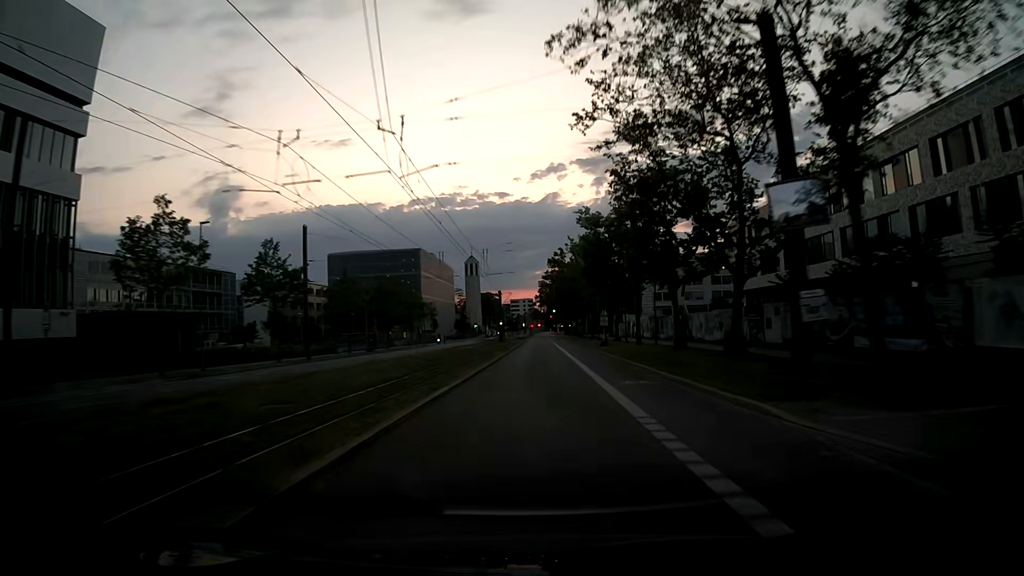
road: secondary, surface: asphalt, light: Dusk
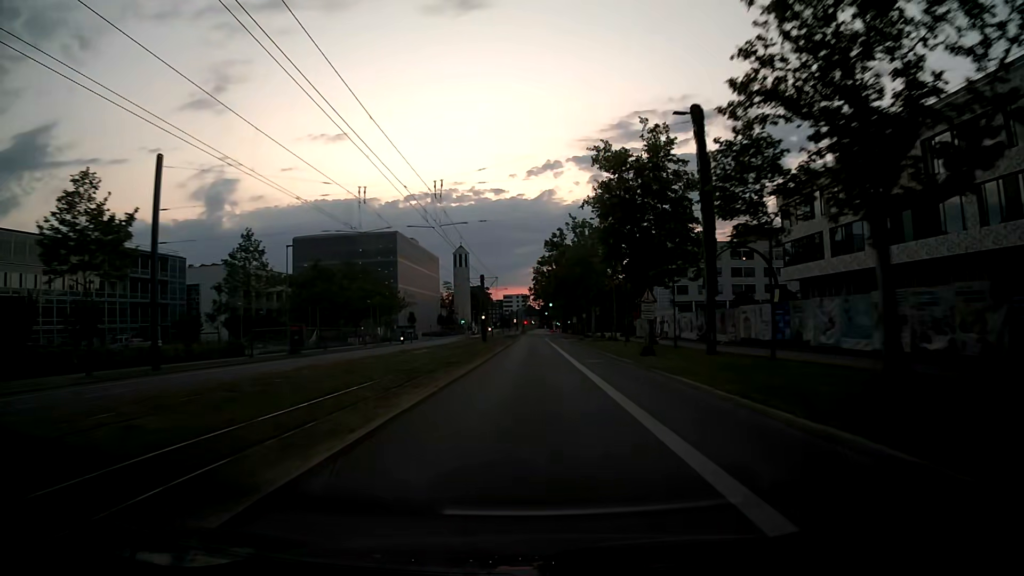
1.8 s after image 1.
(+0.3, +22.0) m; +2°
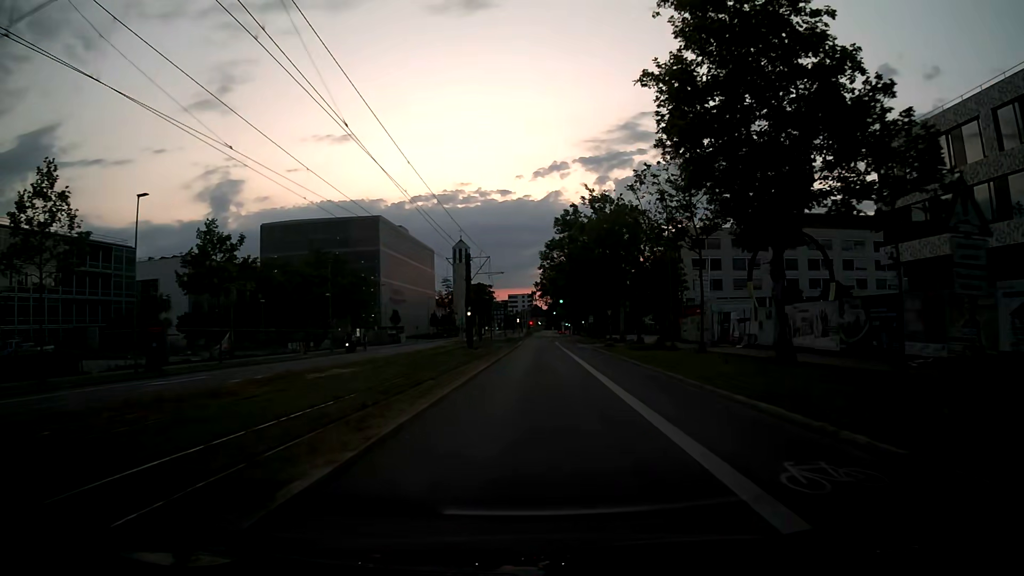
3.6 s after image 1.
(-0.4, +21.8) m; -2°
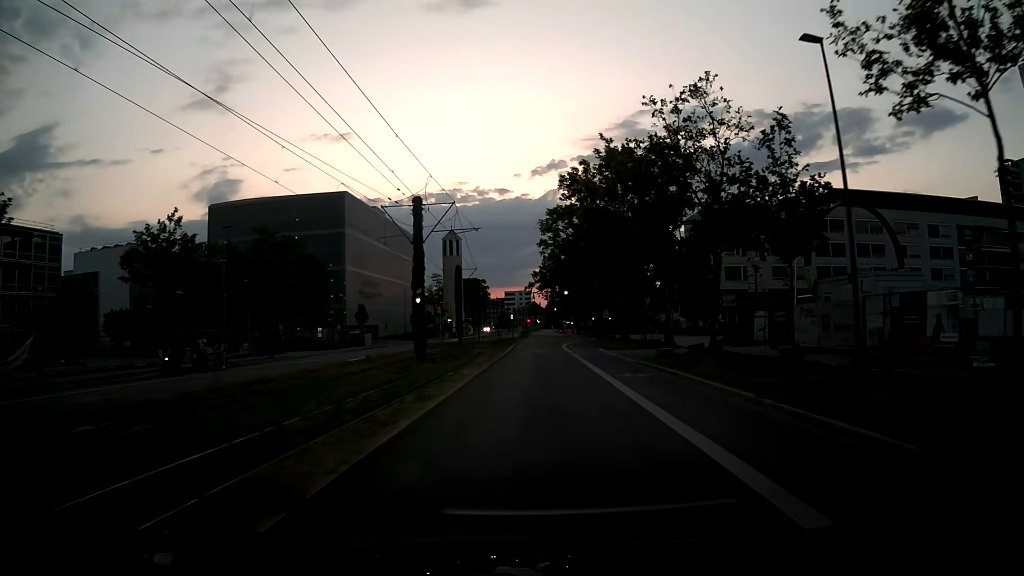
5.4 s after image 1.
(+0.2, +21.5) m; +1°
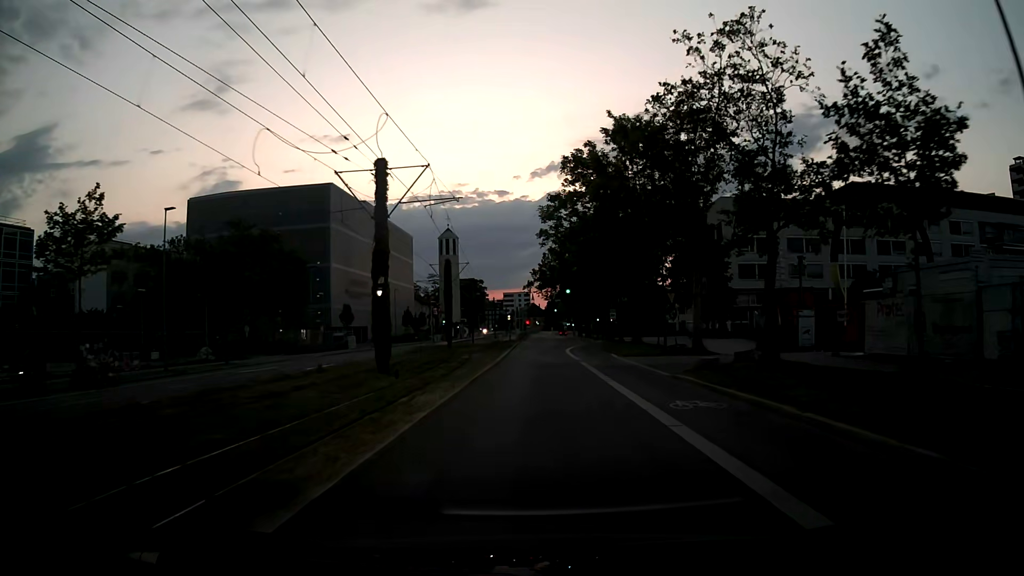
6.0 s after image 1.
(0.0, +7.2) m; 0°
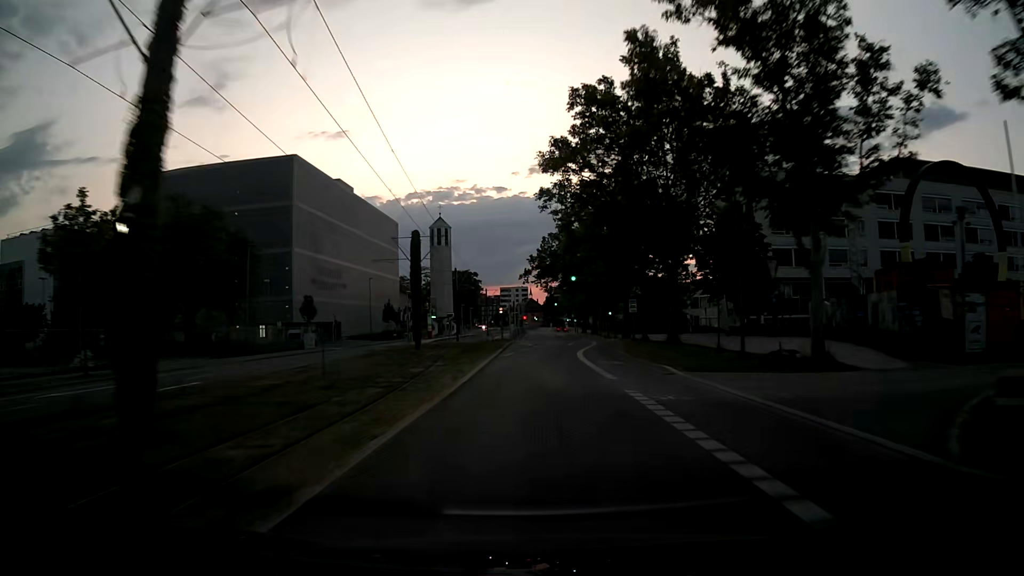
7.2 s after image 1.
(0.0, +14.5) m; 0°
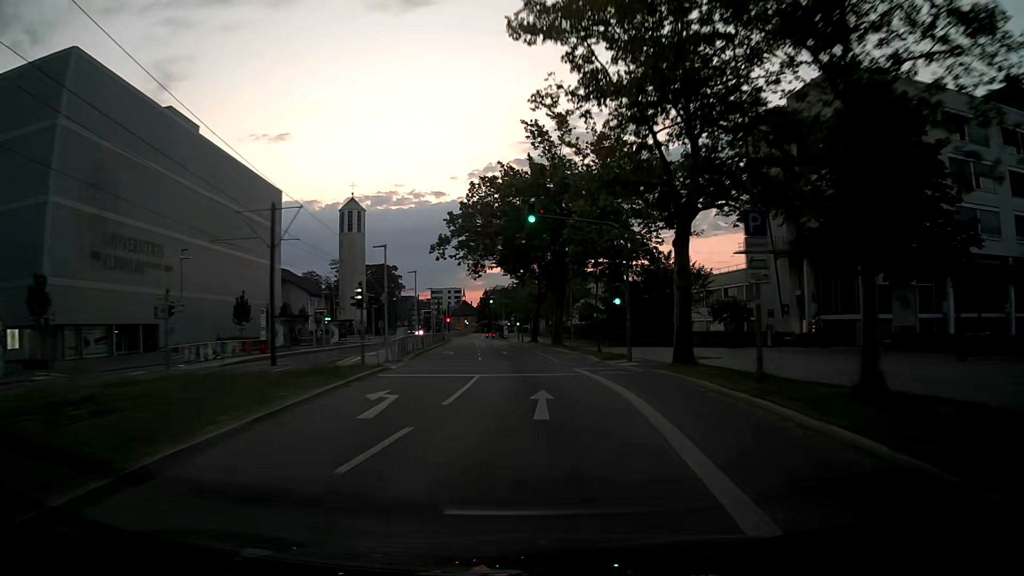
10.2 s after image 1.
(+1.3, +37.1) m; +6°
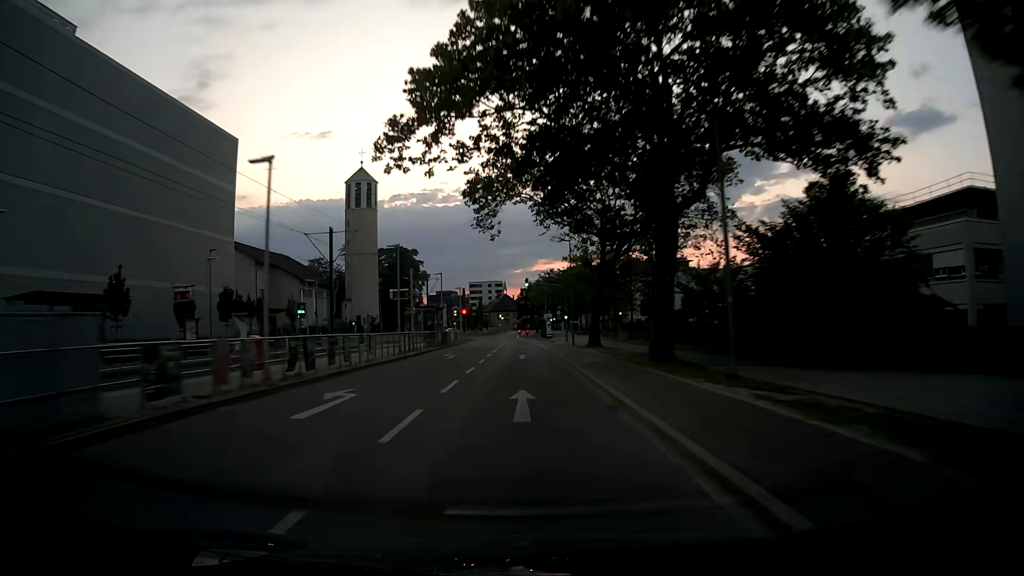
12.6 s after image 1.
(-0.6, +30.3) m; -3°
(0, +10) (-1, +20) (-1, +30) (-1, +40) (-1, +50) (-2, +60) (-2, +70) (-4, +80) (-5, +90) (-5, +100) m
